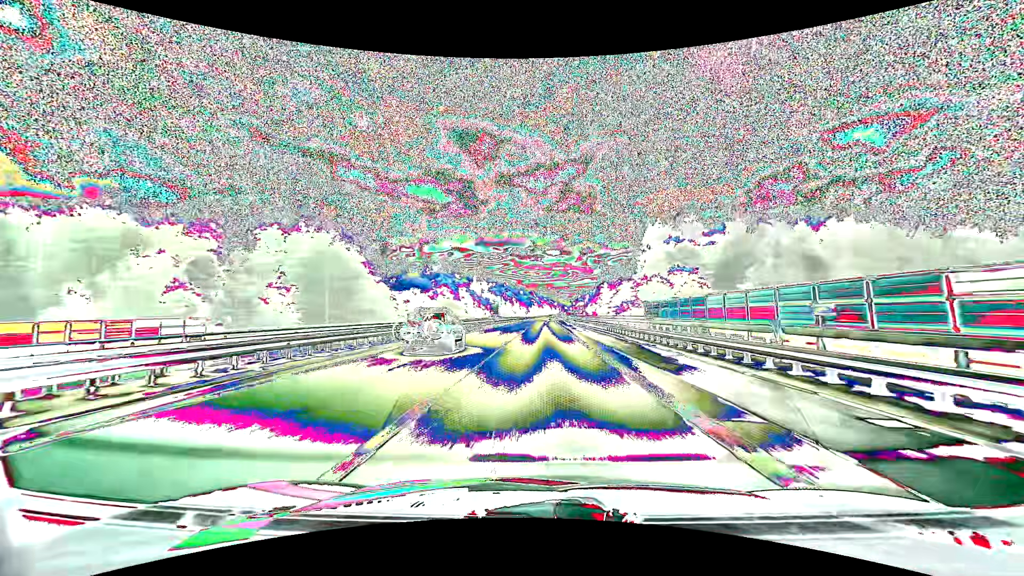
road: motorway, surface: asphalt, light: Day
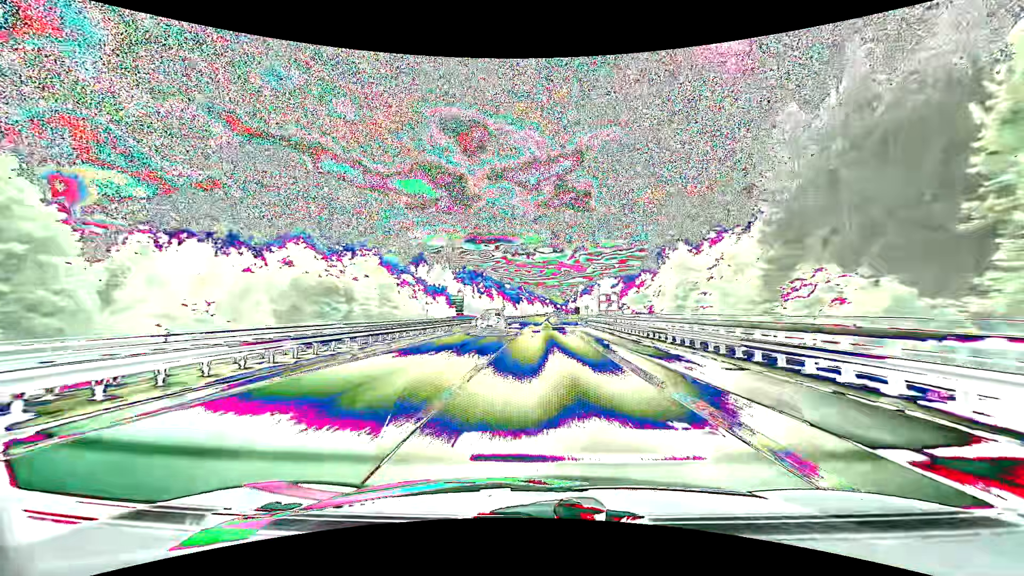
(+0.5, +83.1) m; +1°
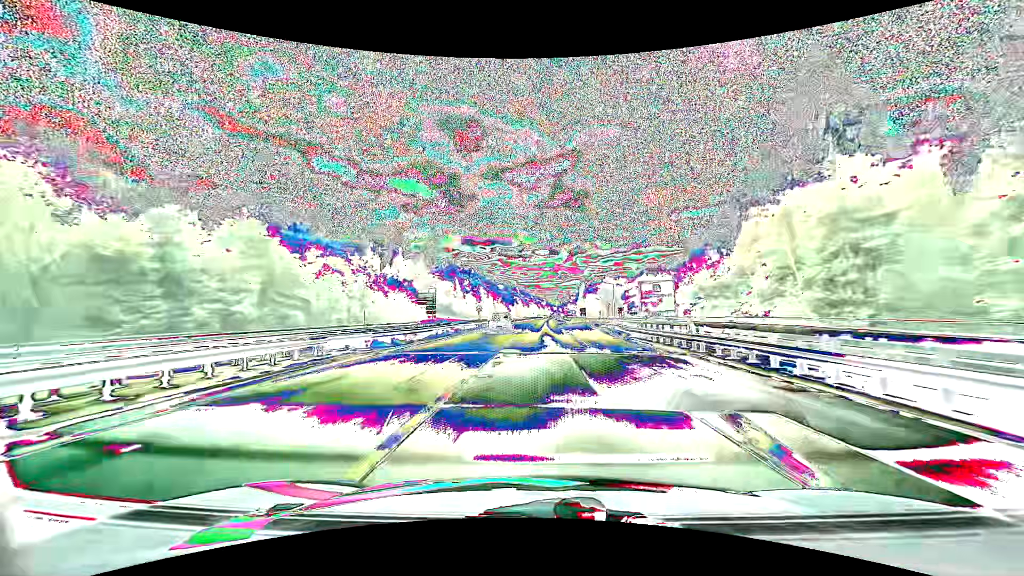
(+0.1, +33.3) m; 0°
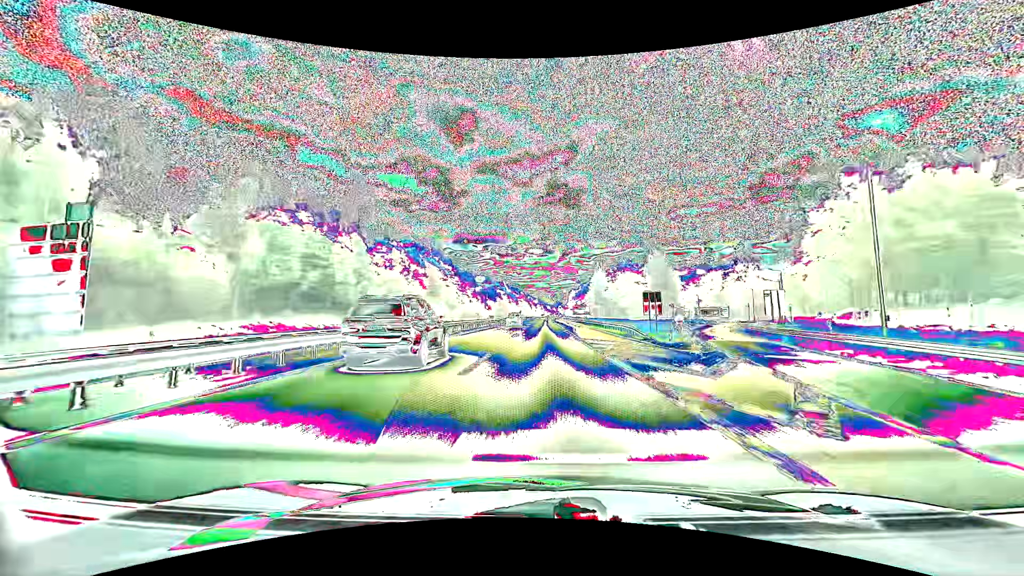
(+0.8, +83.9) m; +1°
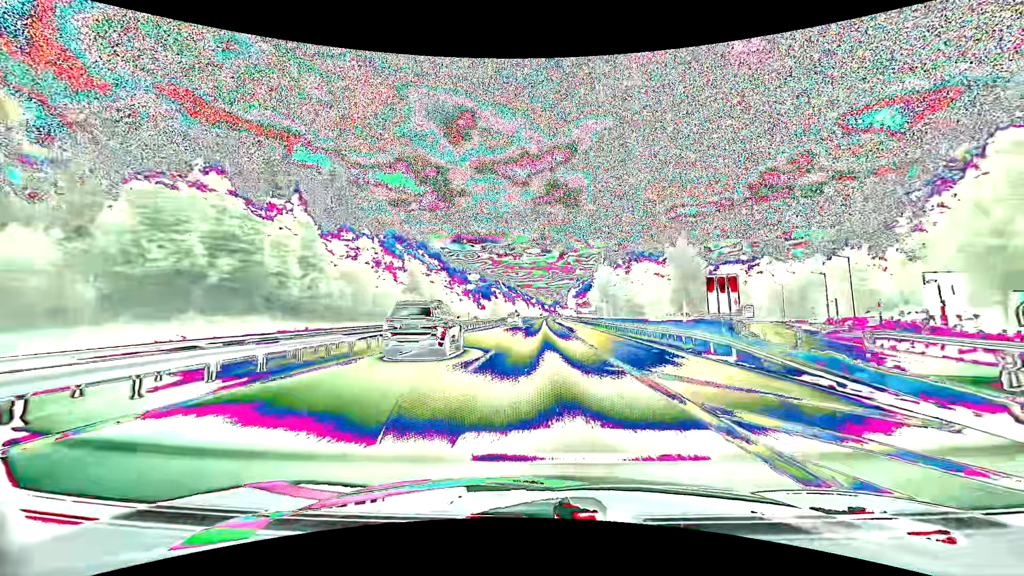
(+0.1, +16.9) m; 0°
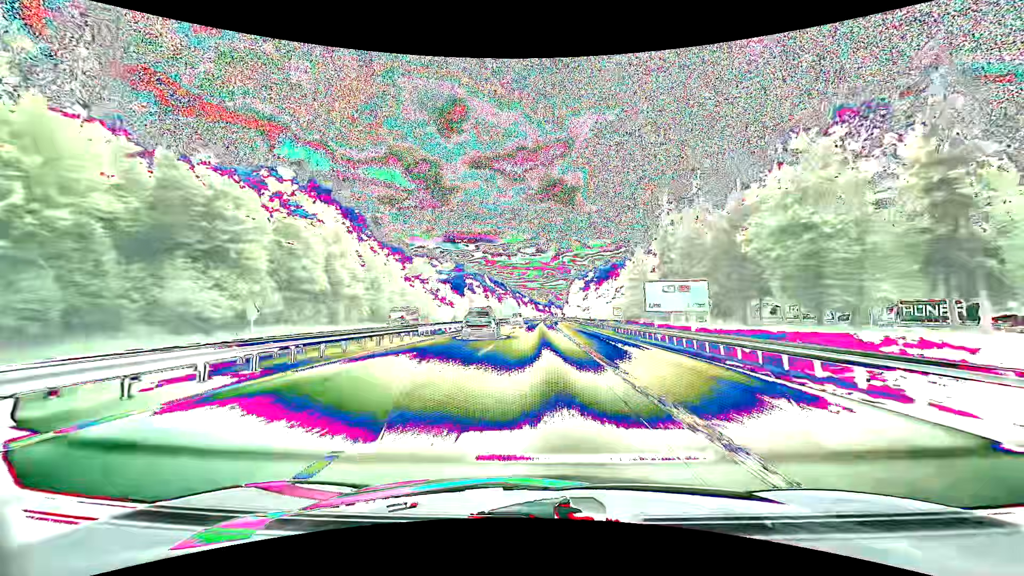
(+0.4, +68.4) m; +1°
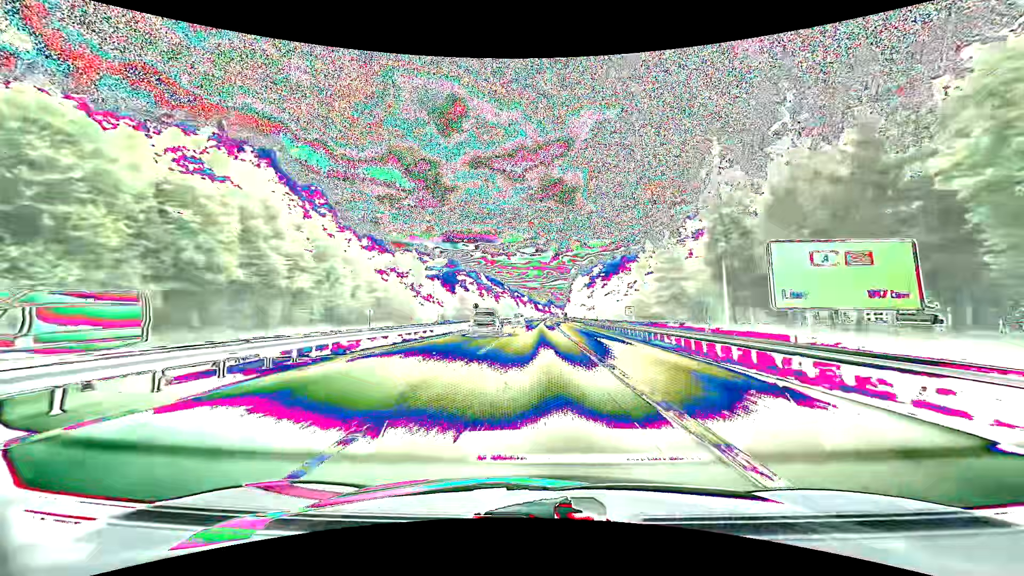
(0.0, +17.3) m; 0°
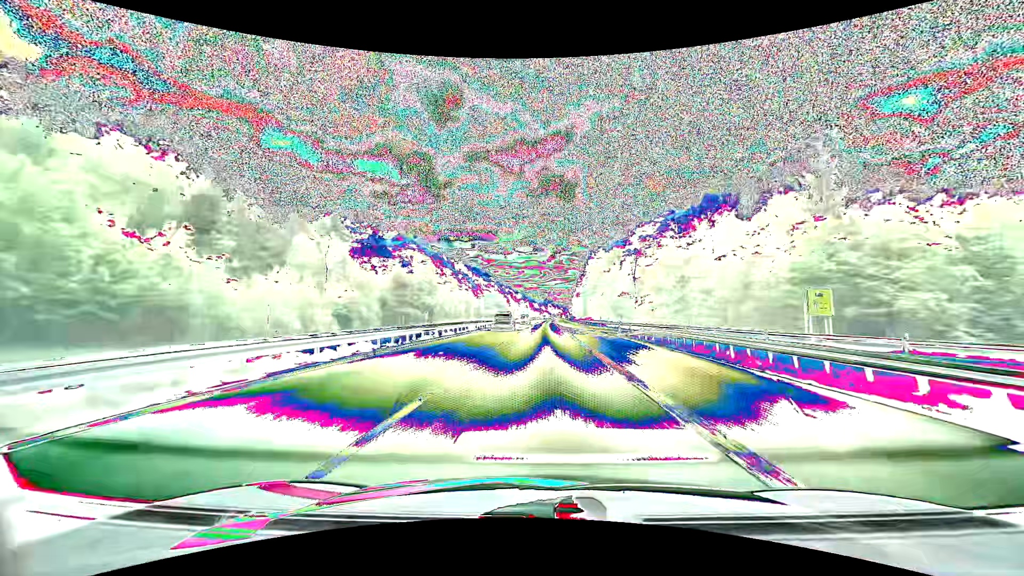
(-0.1, +69.7) m; 0°
(0, +10) (0, +20) (0, +30) (0, +40) (0, +50) (0, +60) (+1, +70) (+1, +80) (+1, +90) (+1, +100) m
